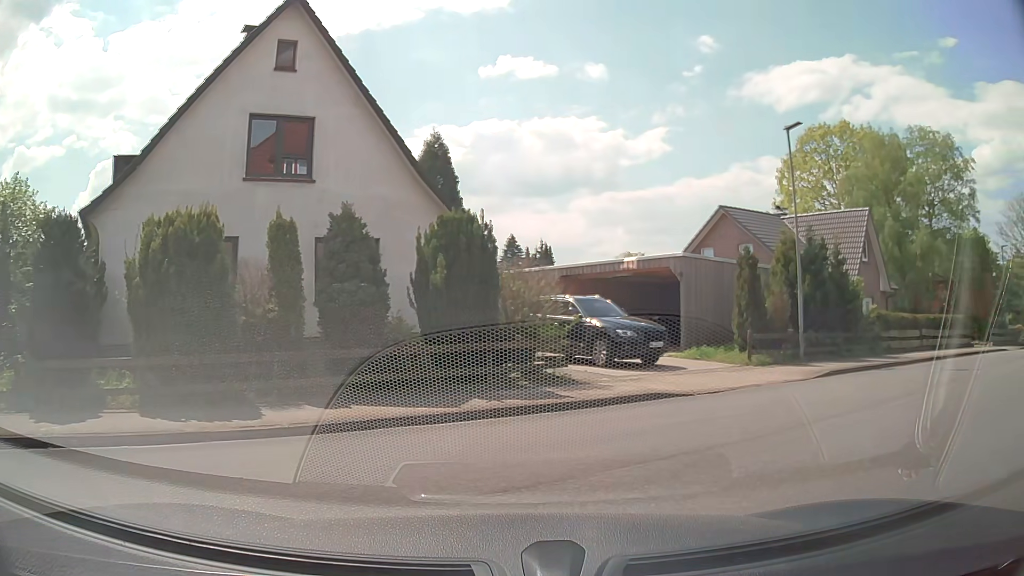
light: Day
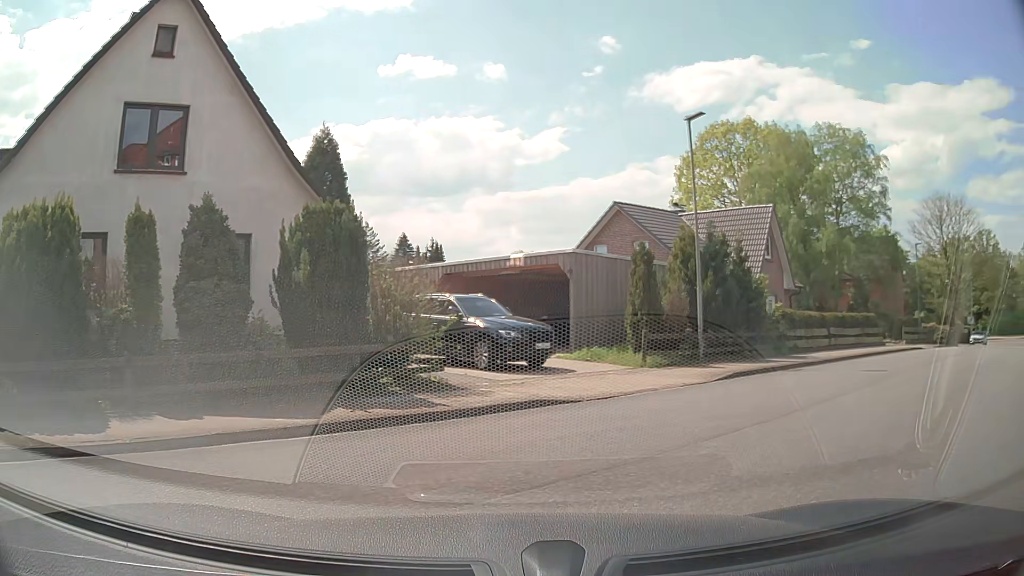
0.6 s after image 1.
(+0.1, +1.0) m; +9°
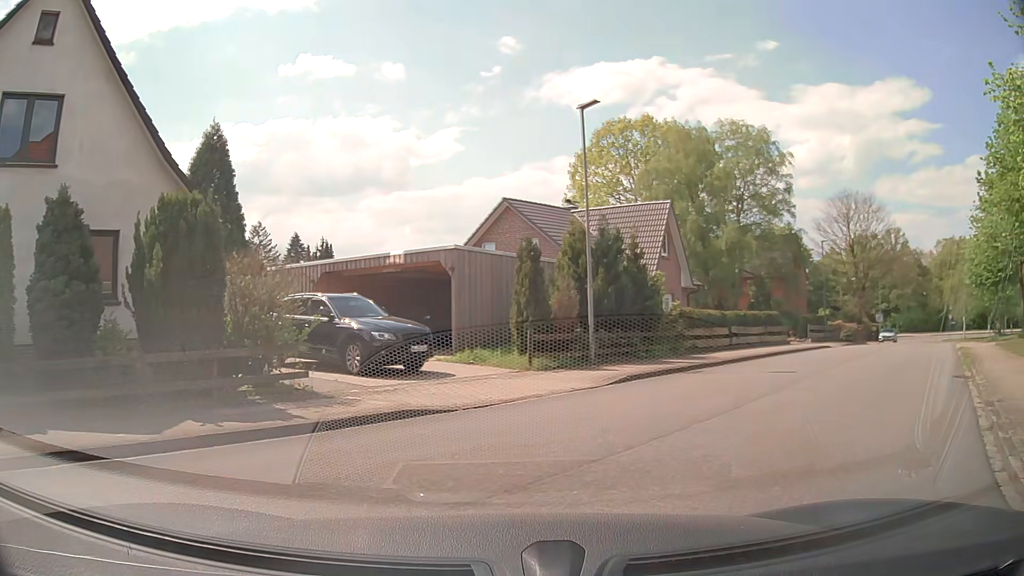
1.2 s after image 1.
(+0.1, +1.1) m; +10°
